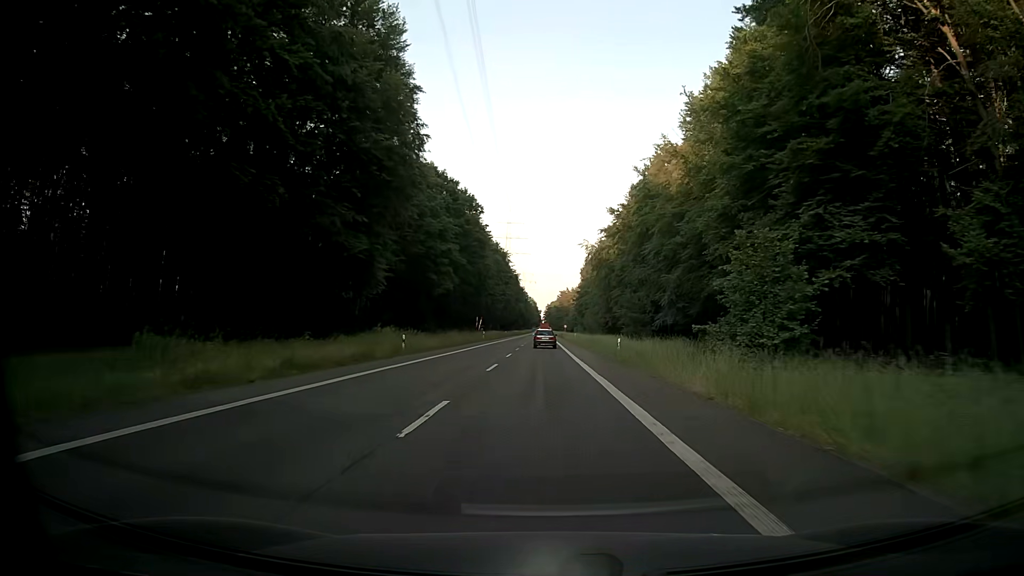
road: secondary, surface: asphalt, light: Day
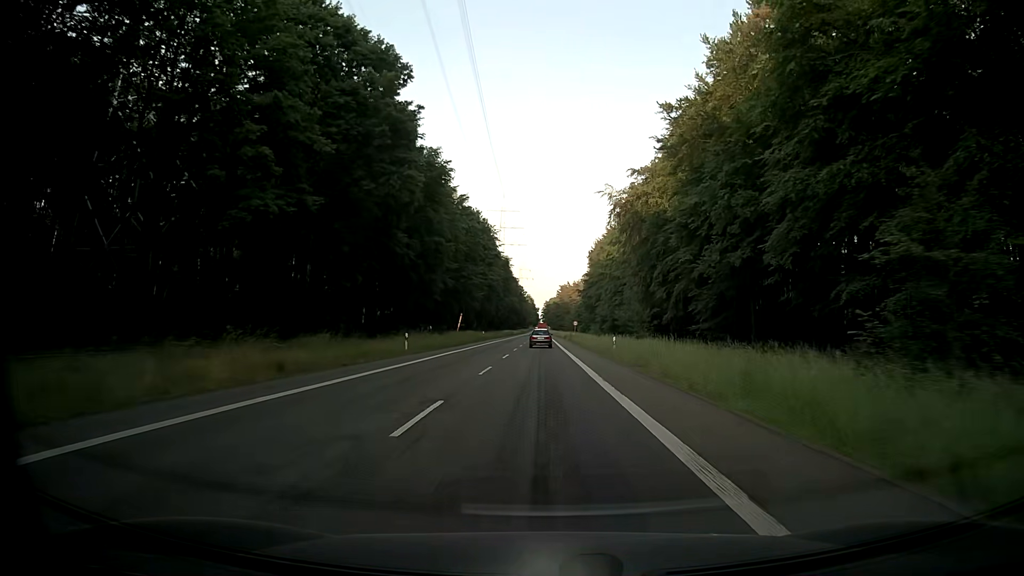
(+0.3, +48.8) m; 0°
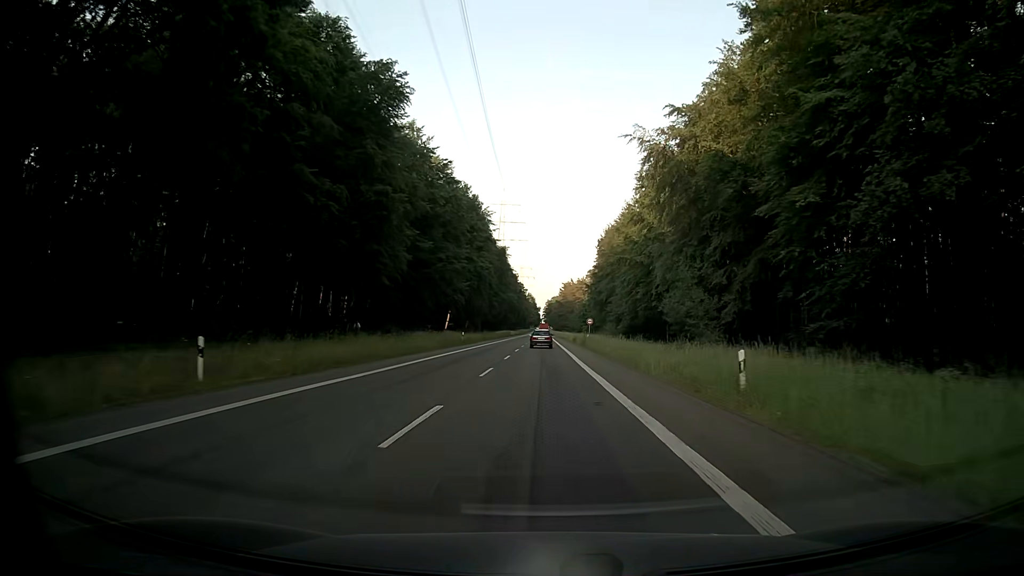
(0.0, +24.3) m; 0°
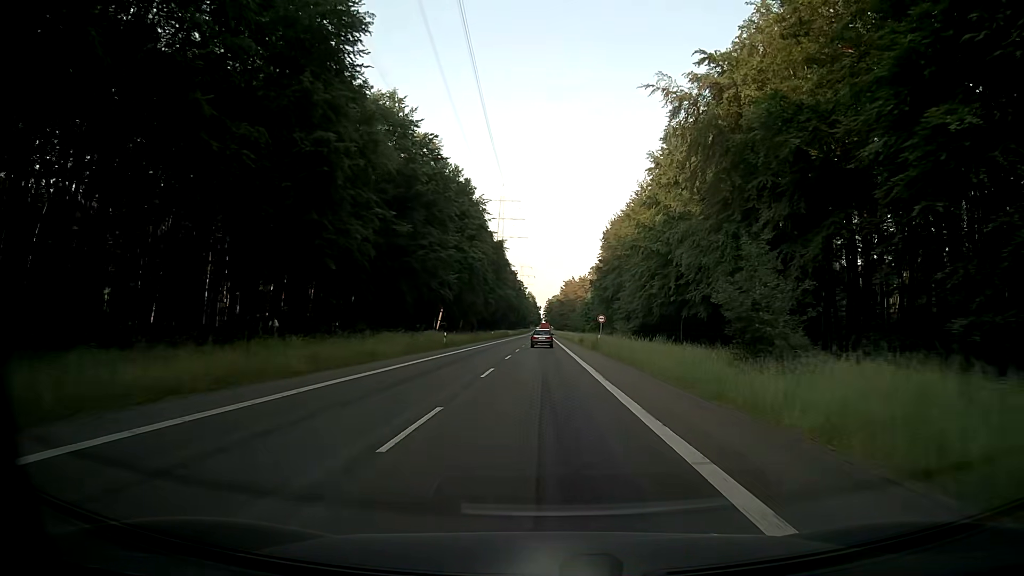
(0.0, +12.1) m; 0°
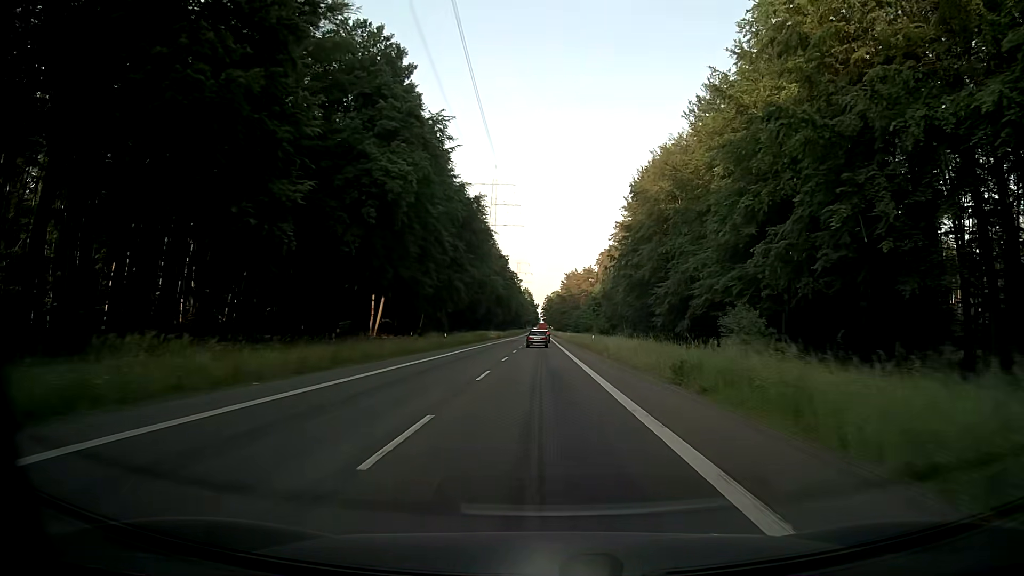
(+0.1, +48.0) m; 0°
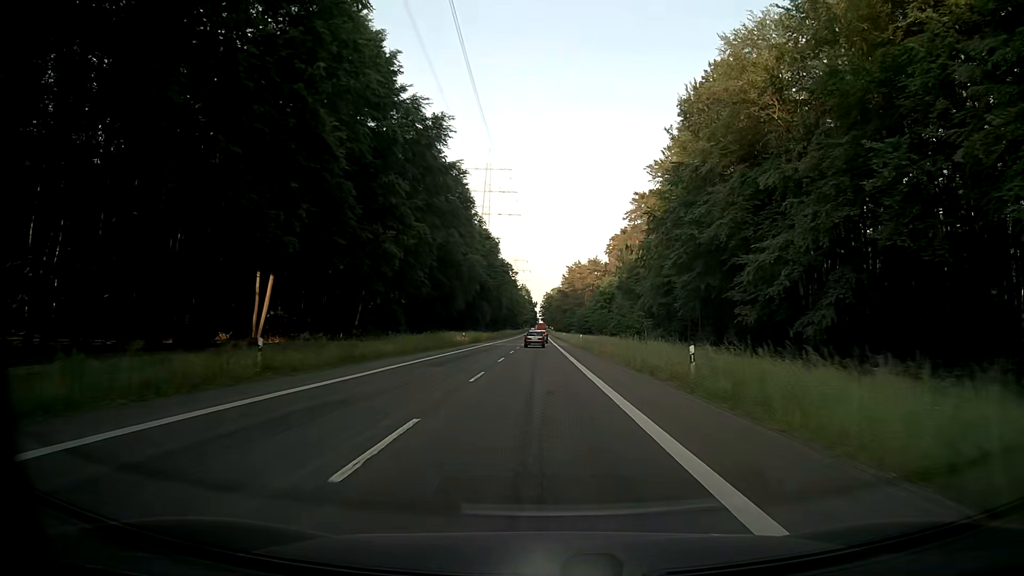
(0.0, +36.0) m; 0°
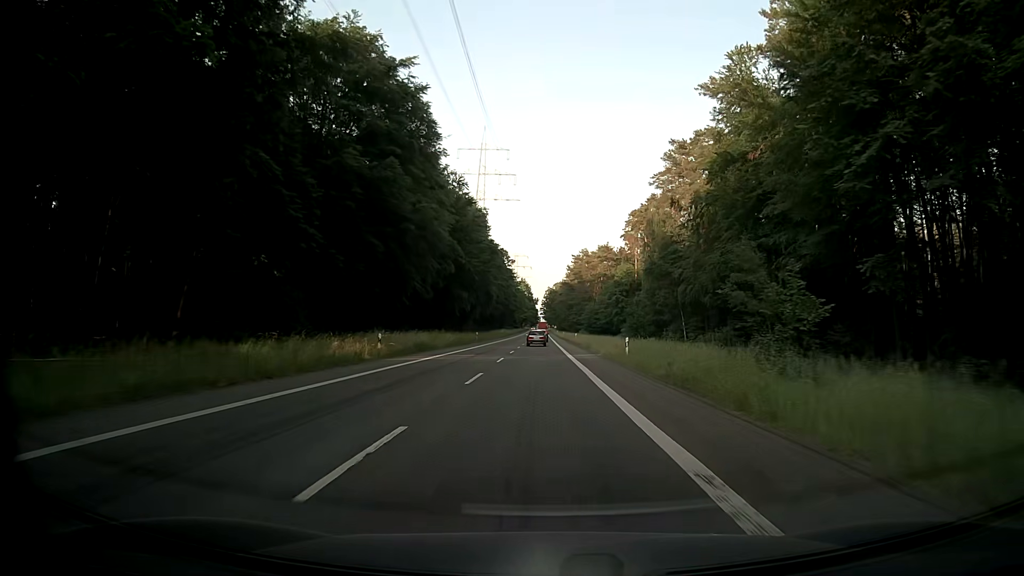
(0.0, +36.1) m; 0°
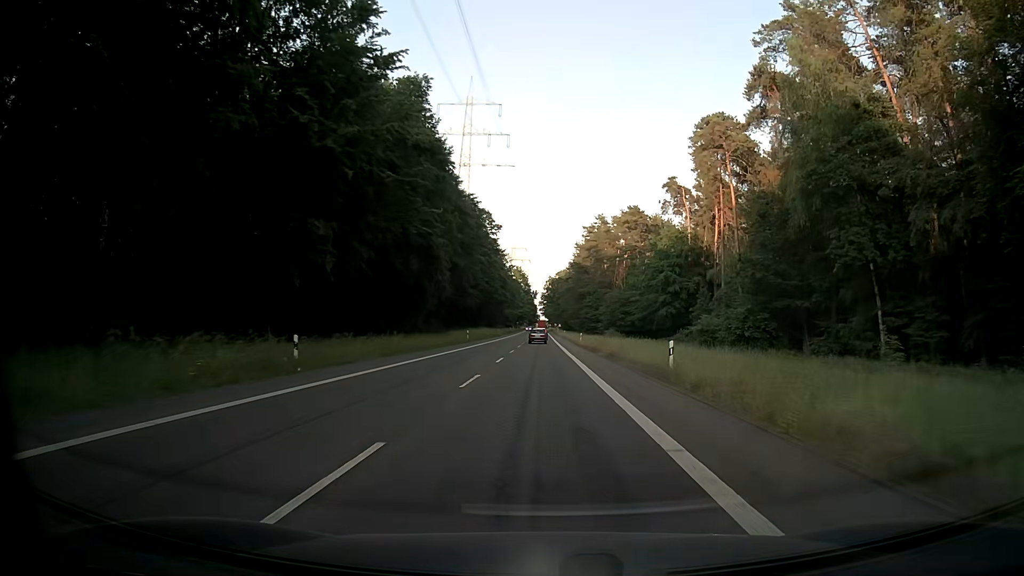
(-0.1, +60.5) m; 0°
(0, +10) (0, +20) (0, +30) (0, +40) (0, +50) (0, +60) (0, +70) (0, +80) (0, +90) (0, +100) m
